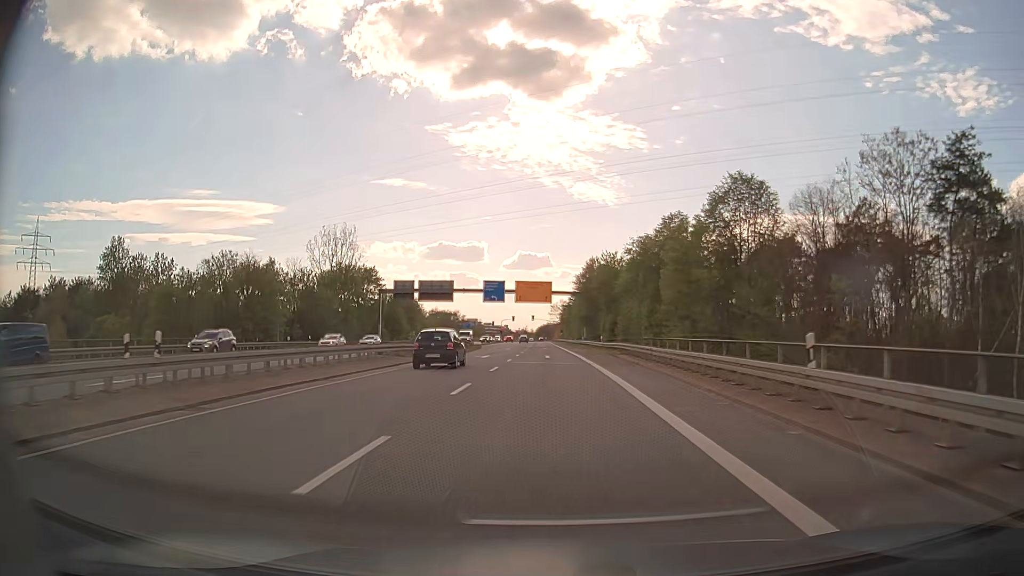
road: secondary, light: Day
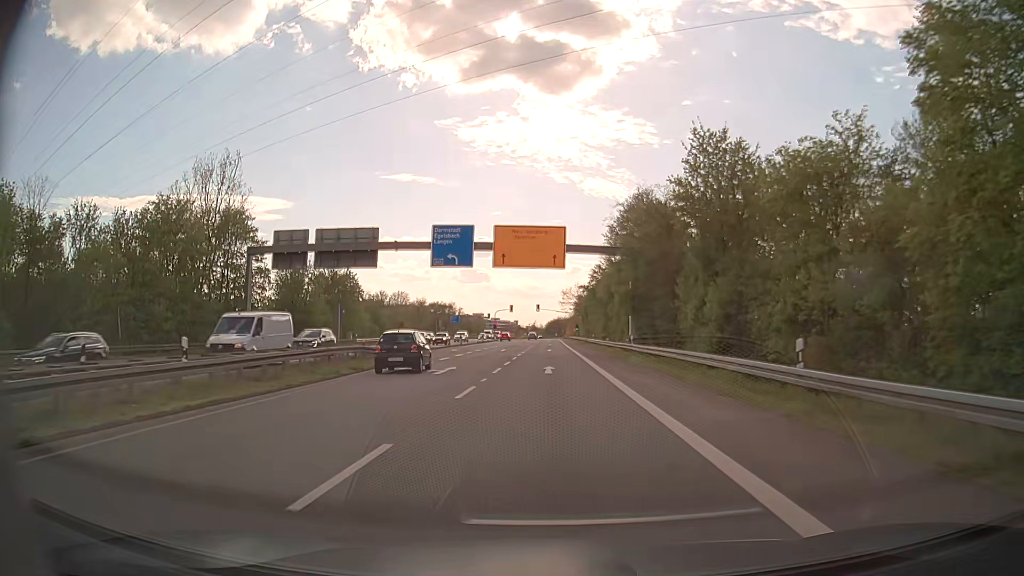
(-0.2, +45.4) m; -1°
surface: asphalt
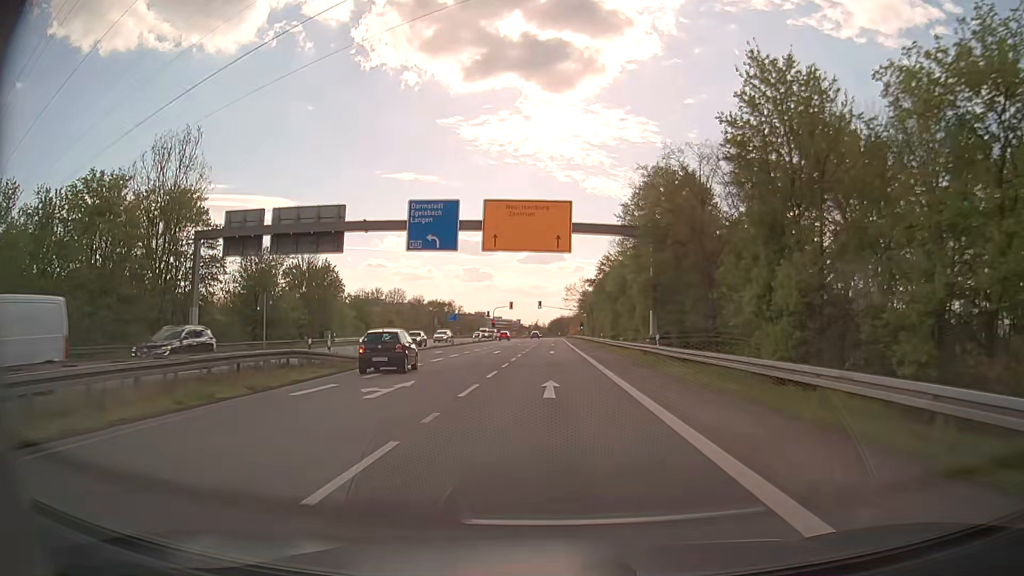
(0.0, +8.9) m; 0°
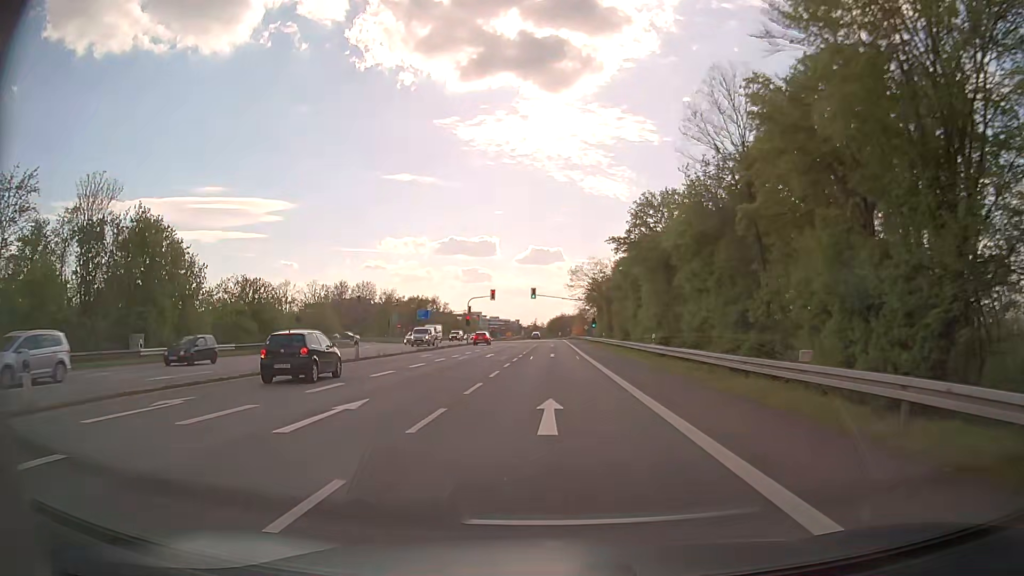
(0.0, +34.9) m; 0°
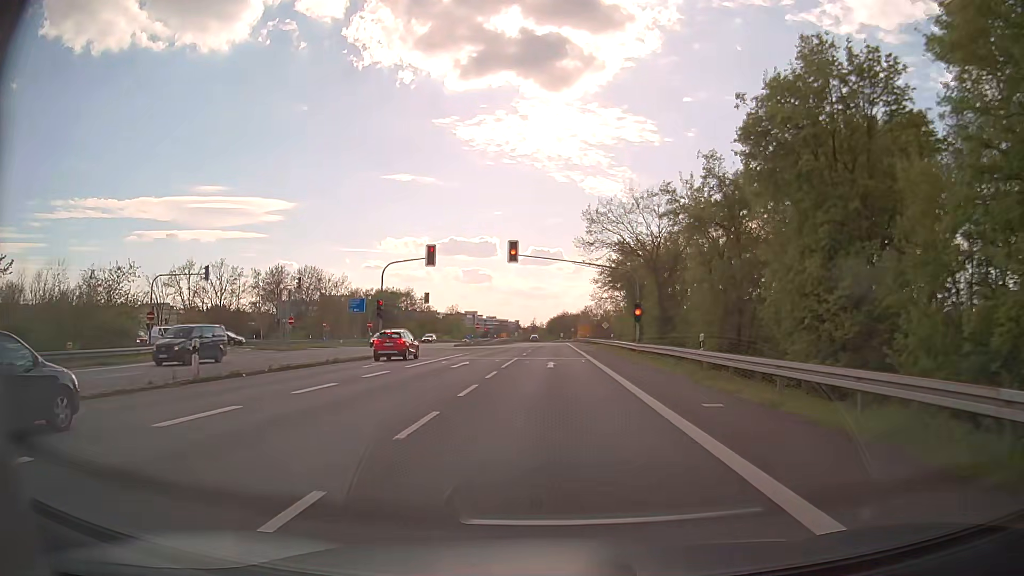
(+0.1, +42.5) m; 0°
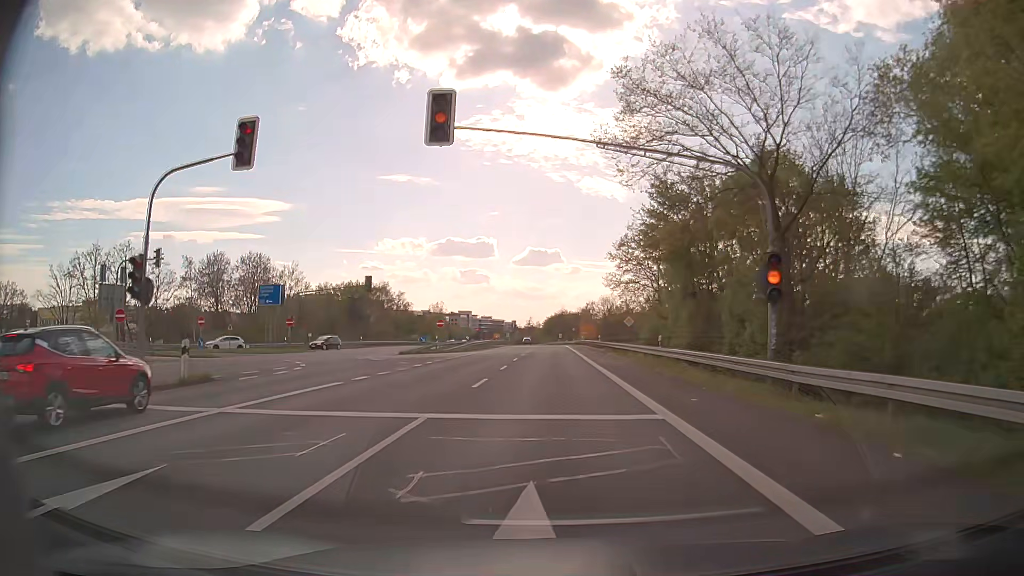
(0.0, +25.5) m; 0°
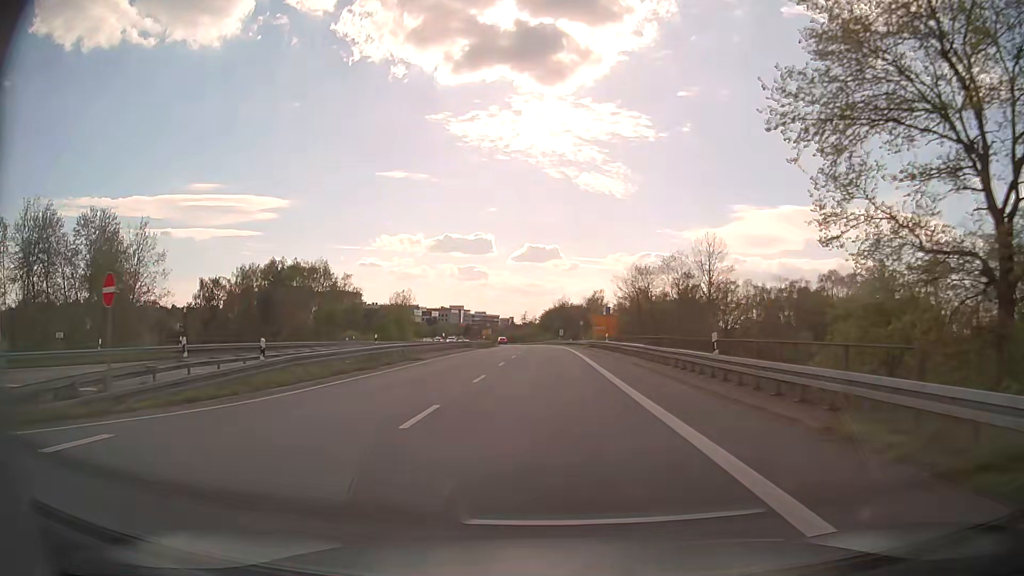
(-0.1, +43.9) m; 0°
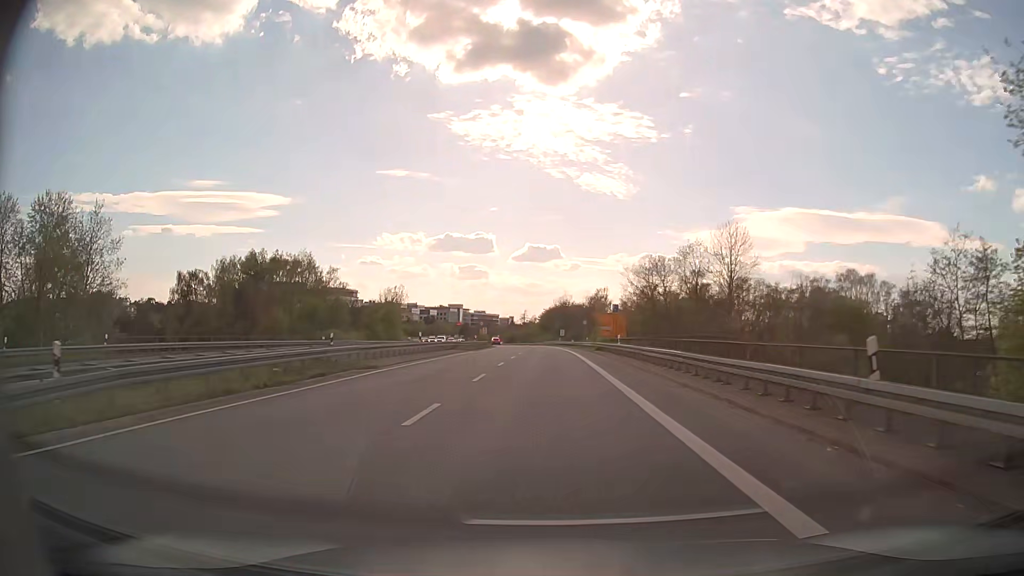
(0.0, +8.7) m; 0°
(0, +10) (0, +20) (0, +30) (0, +40) (0, +50) (0, +60) (-1, +70) (-1, +80) (-1, +90) (-2, +100) m
